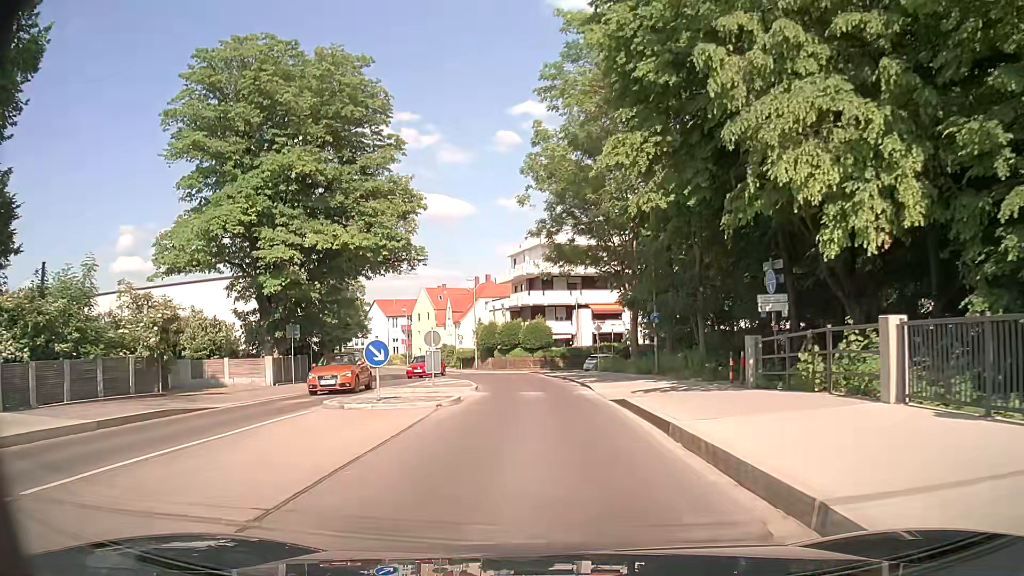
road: tertiary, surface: asphalt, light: Day
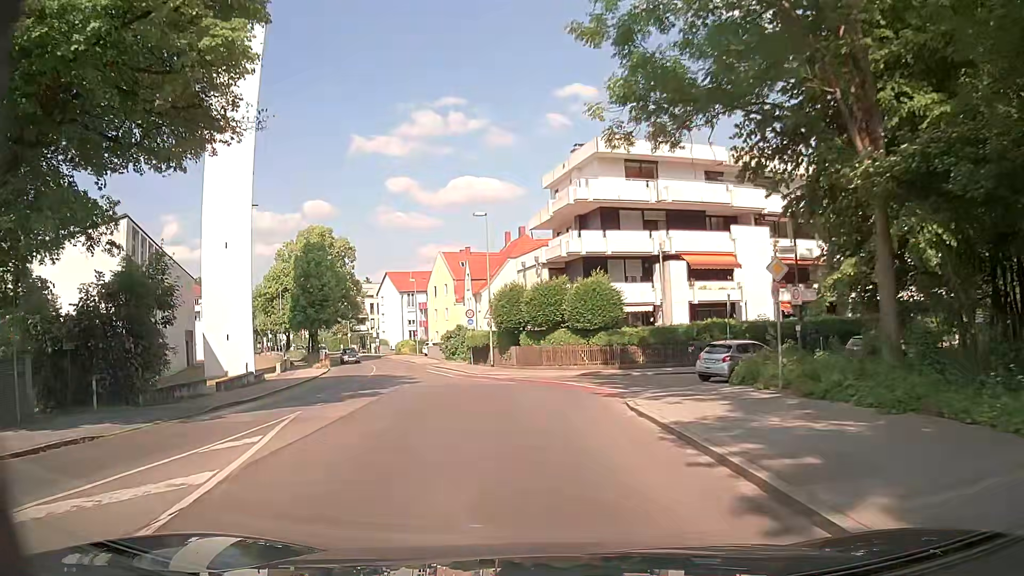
(-0.5, +27.0) m; -4°
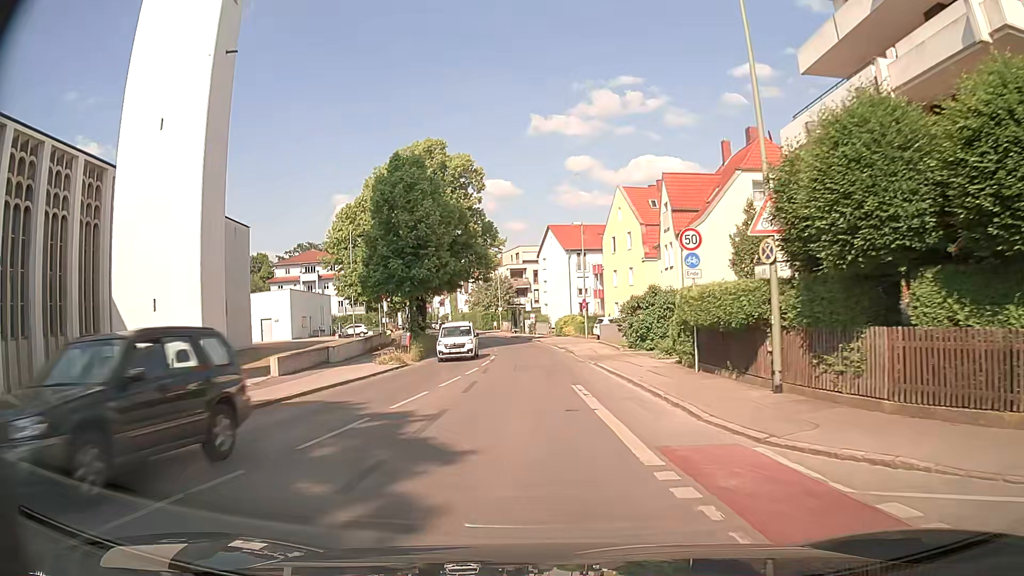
(-3.3, +26.7) m; -15°
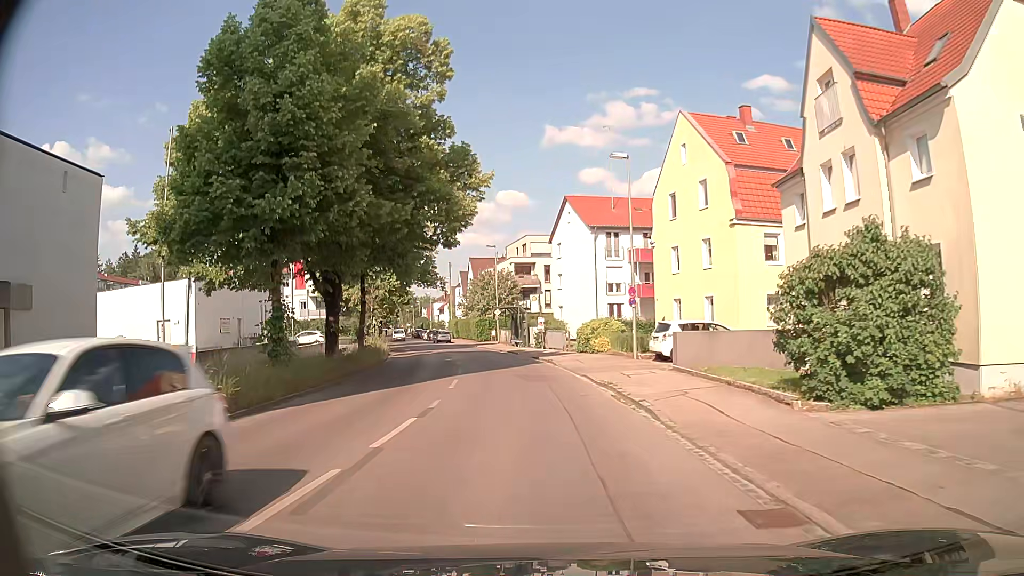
(-0.4, +22.4) m; -1°
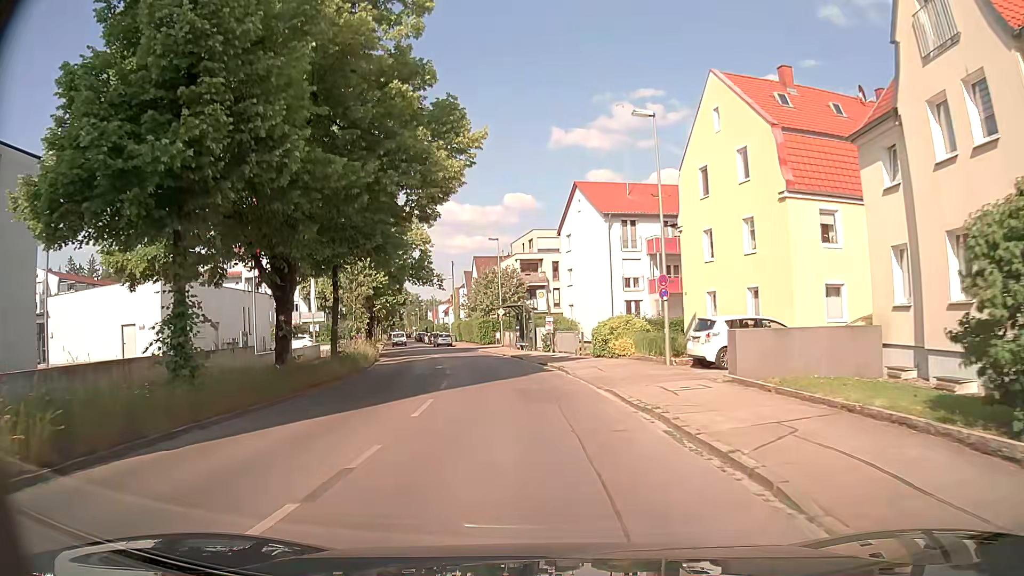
(0.0, +5.9) m; 0°
(0, +10) (-1, +20) (-2, +30) (-4, +40) (-7, +49) (-10, +59) (-13, +68) (-15, +78) (-17, +88) (-19, +98) m
